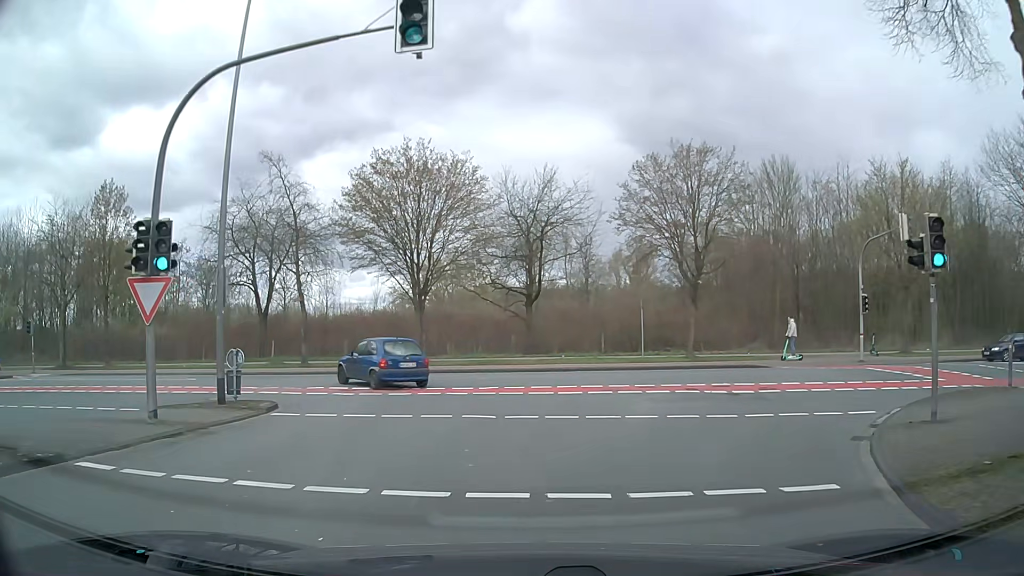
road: tertiary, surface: asphalt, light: Day
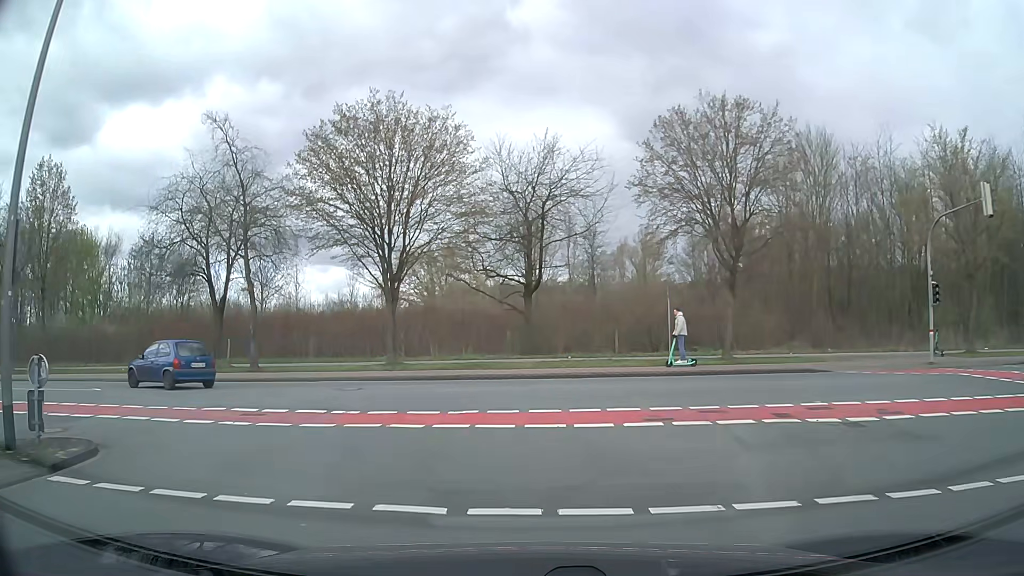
(+0.2, +6.6) m; +1°
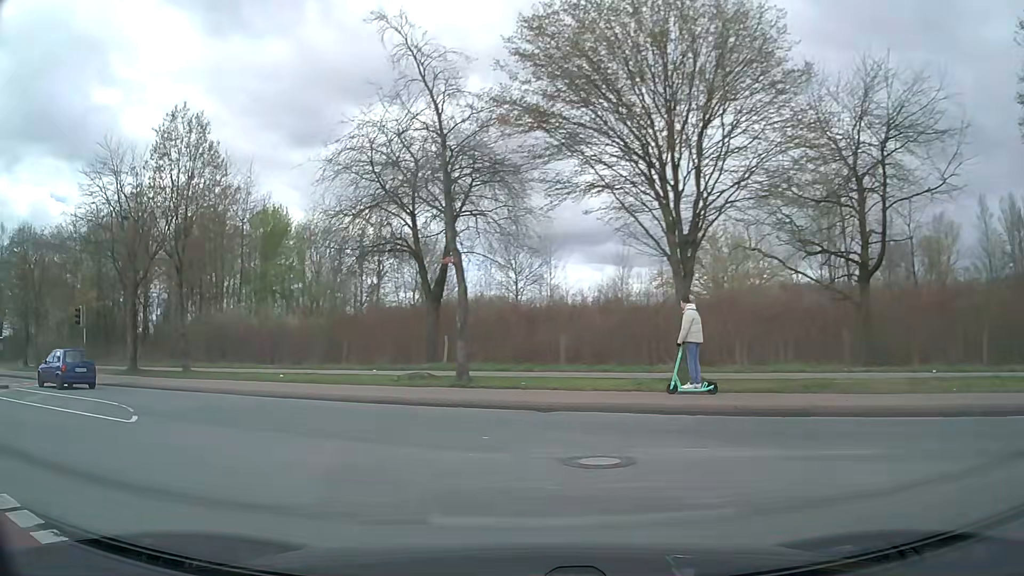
(-1.8, +10.3) m; -26°
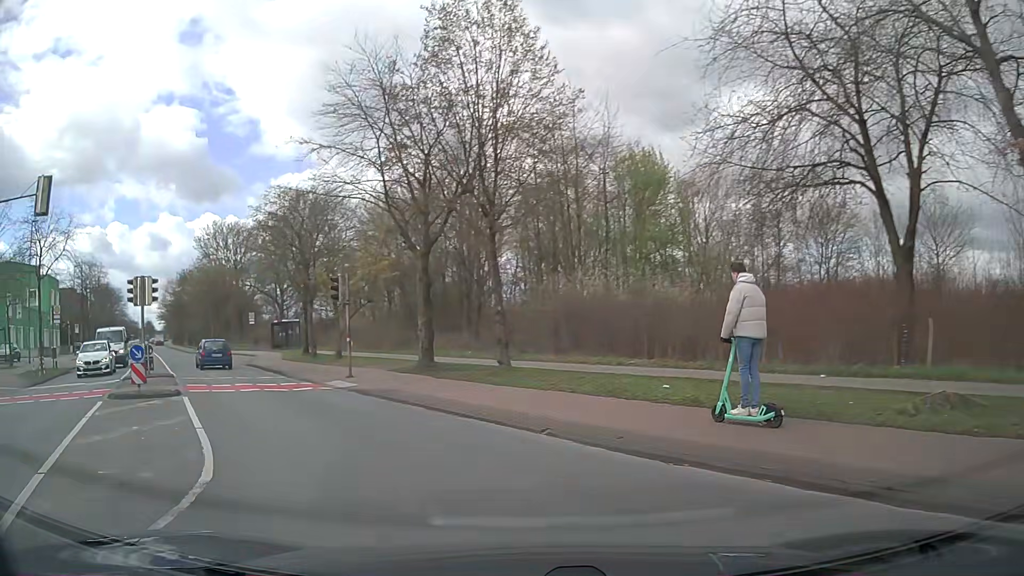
(-2.6, +10.4) m; -30°
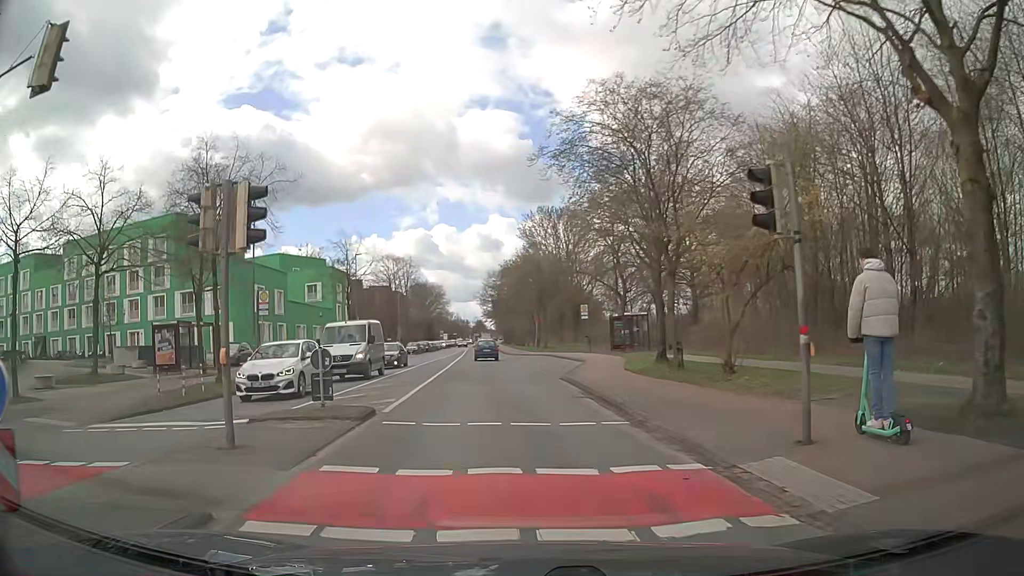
(-4.1, +13.1) m; -30°
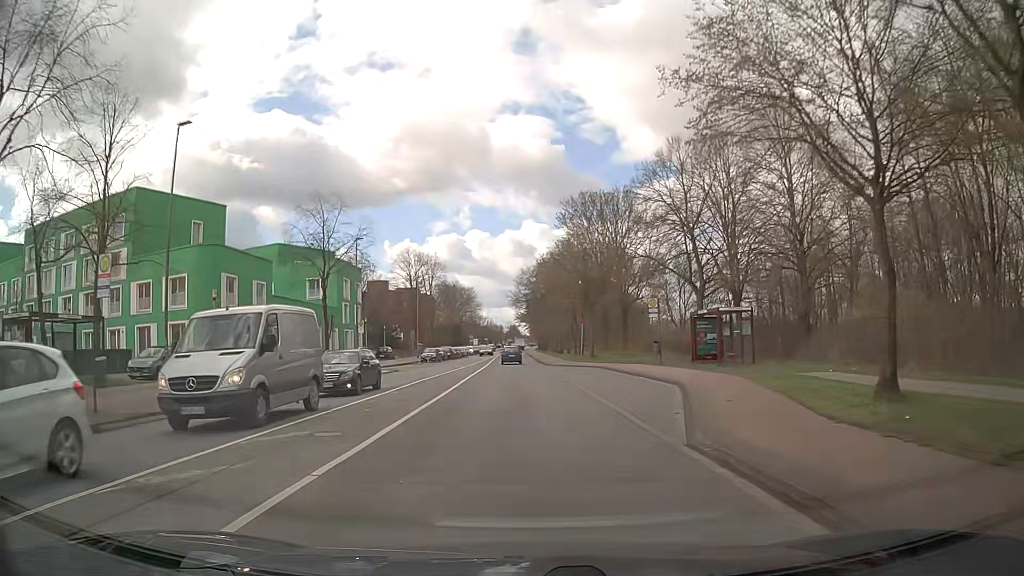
(-0.4, +14.5) m; -2°
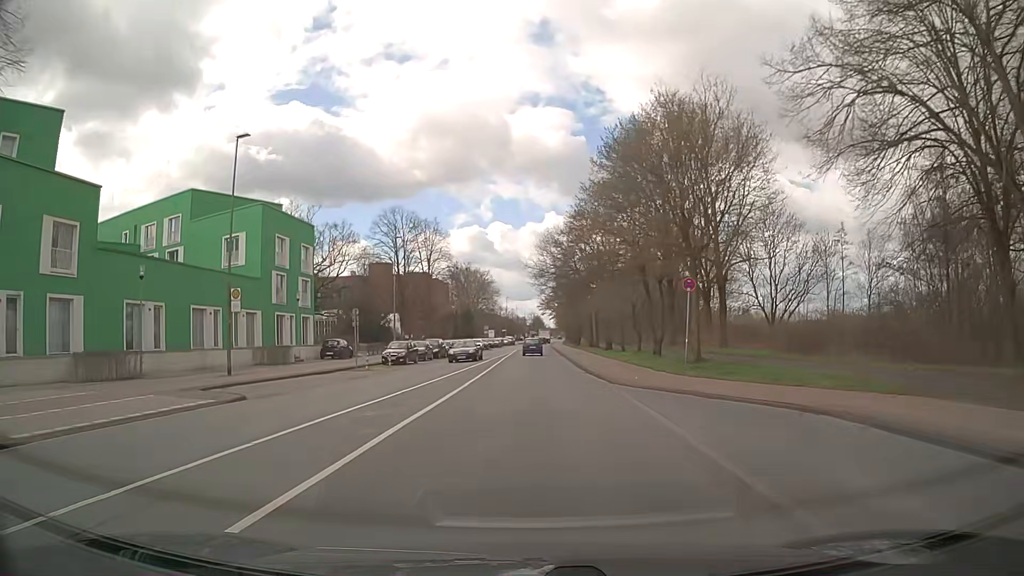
(-0.4, +28.8) m; -2°
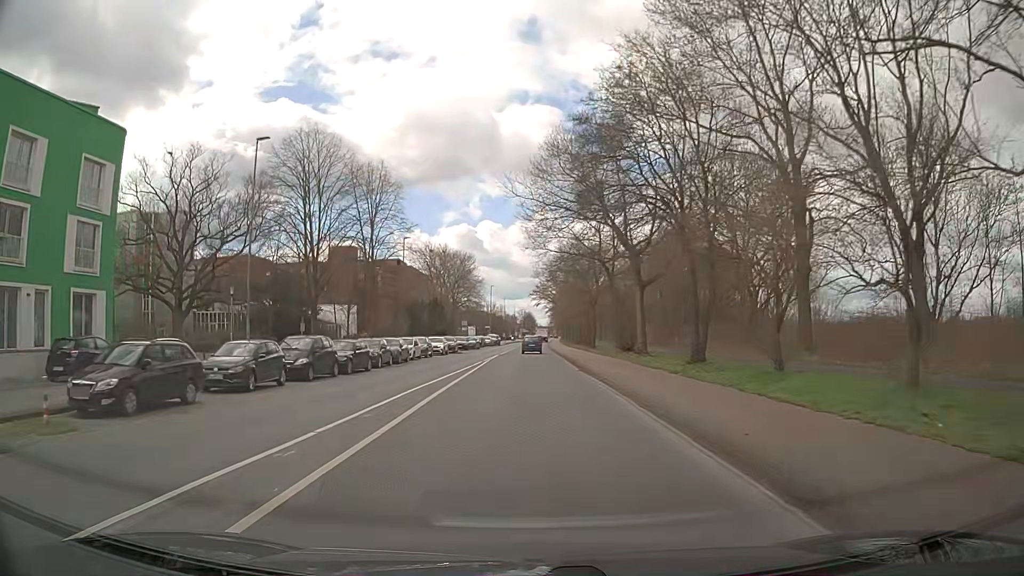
(+0.1, +30.6) m; 0°
(0, +10) (0, +20) (0, +30) (0, +40) (+1, +50) (+1, +60) (+1, +70) (+1, +80) (+1, +90) (+1, +100) m
